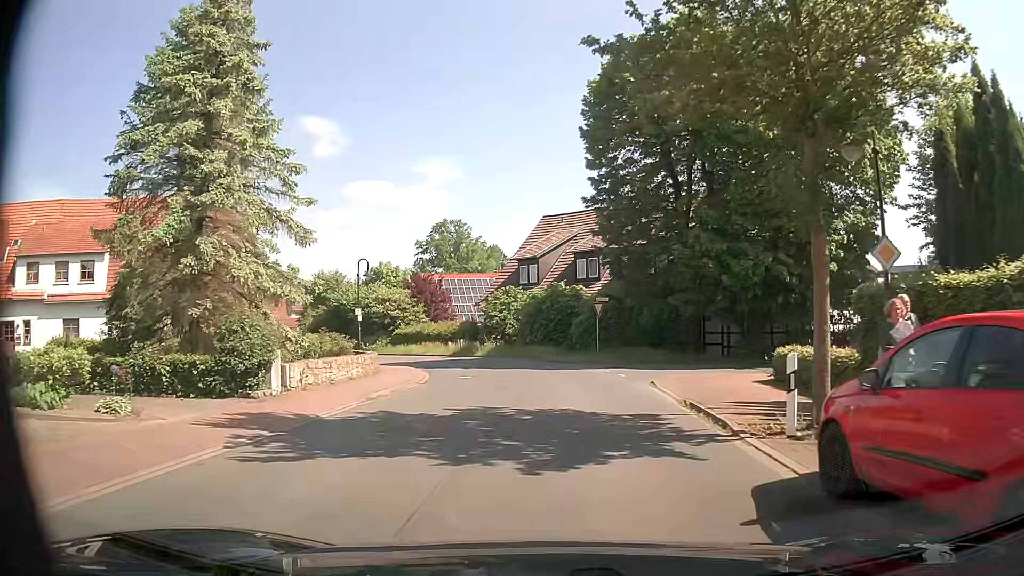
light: Day
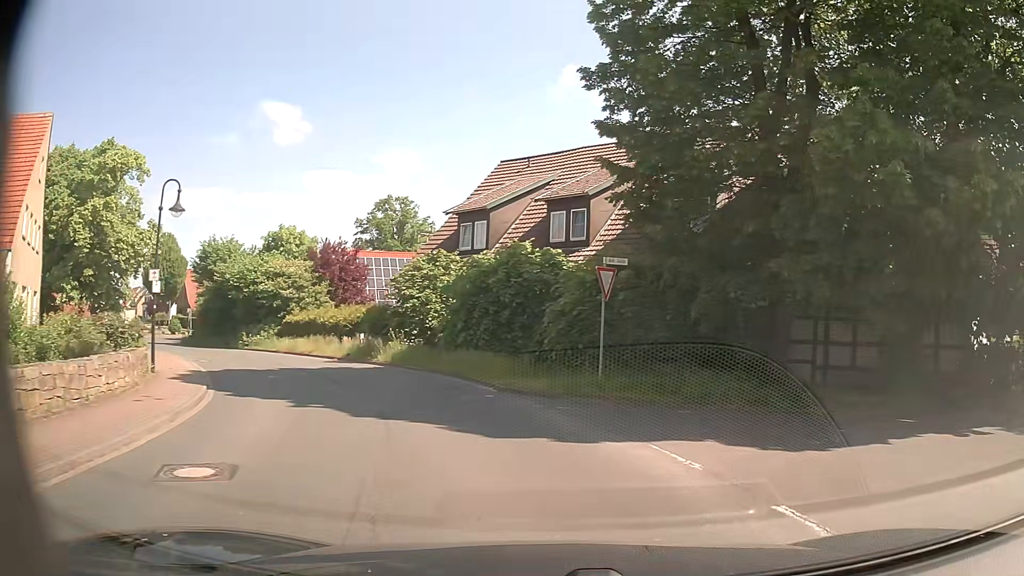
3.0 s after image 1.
(-0.1, +16.4) m; +5°
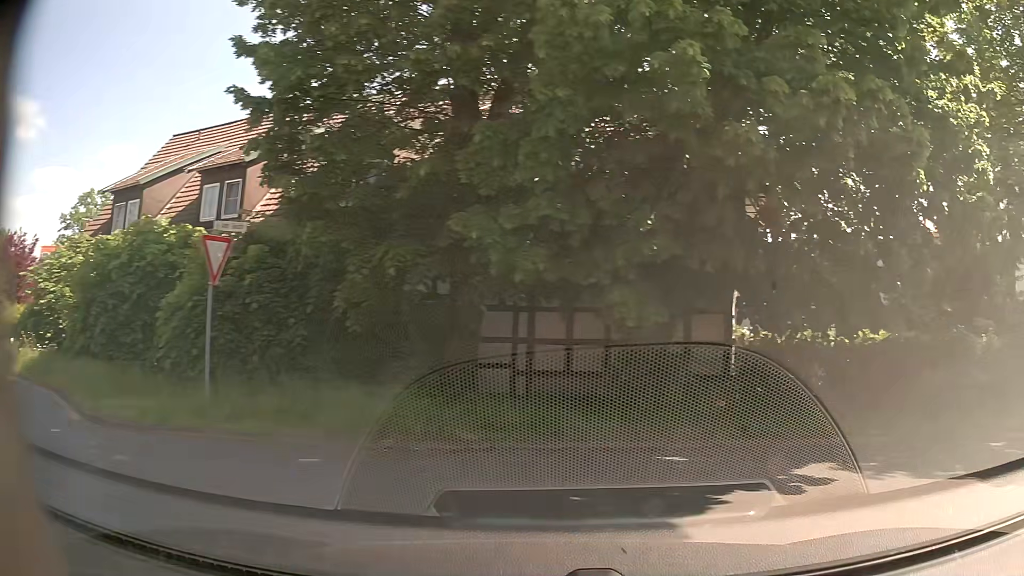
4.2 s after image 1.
(+0.8, +4.7) m; +26°
